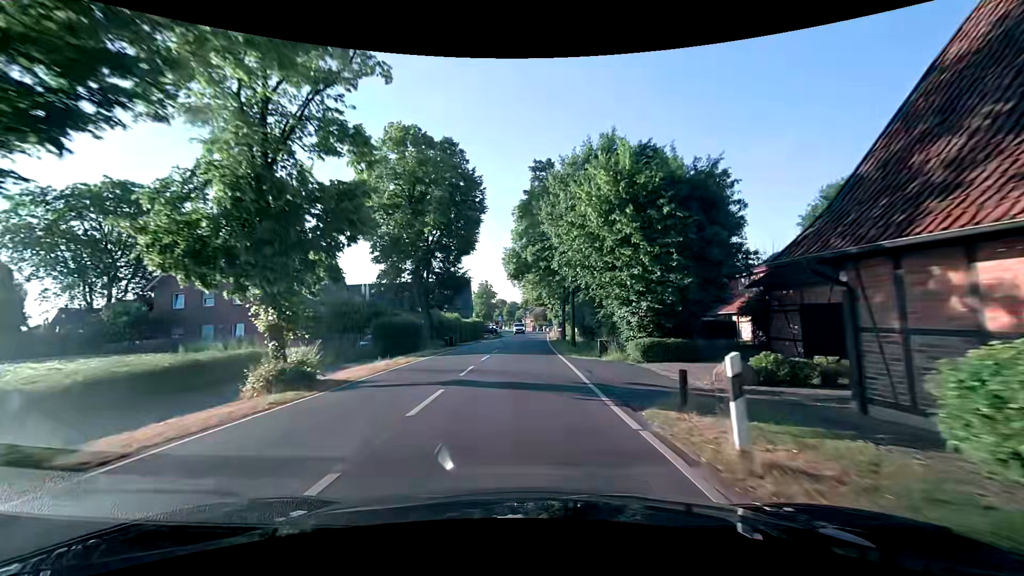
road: secondary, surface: asphalt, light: Day
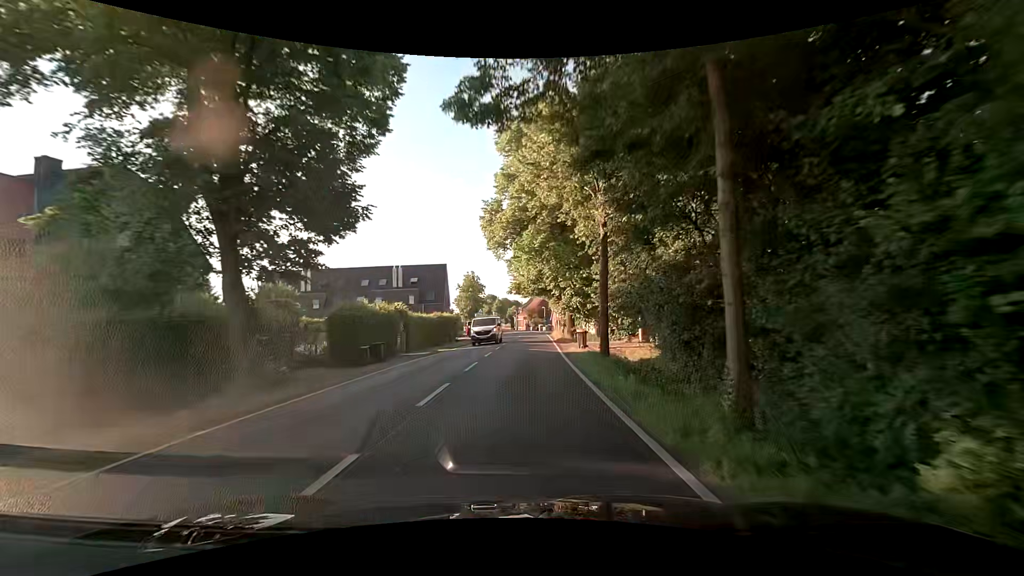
(-0.1, +23.5) m; 0°
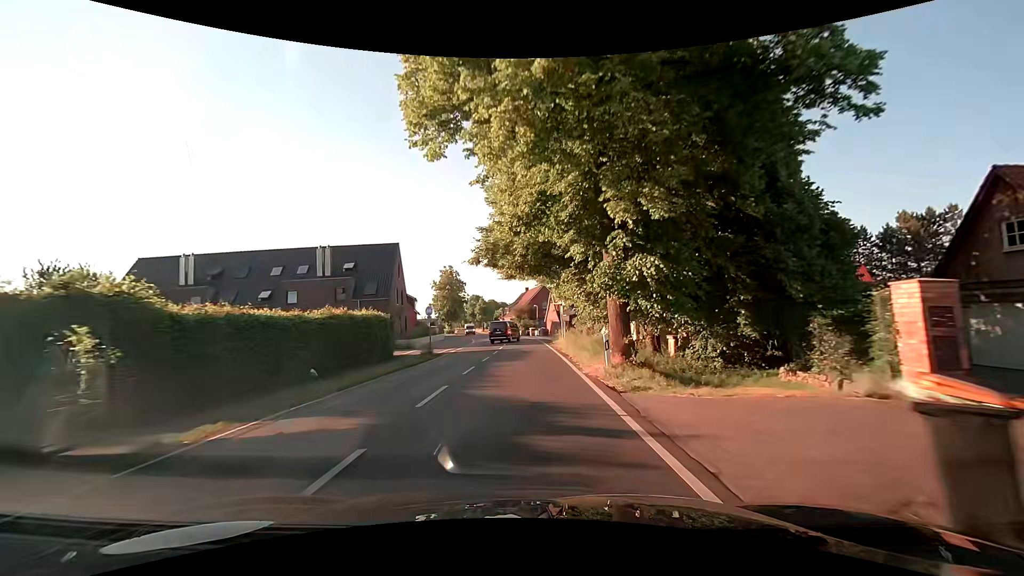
(+0.5, +23.4) m; +2°
(0, +10) (0, +20) (0, +30) (0, +40) (-1, +50) (-1, +60) (-3, +70) (-4, +80) (-6, +90) (-7, +100) m
